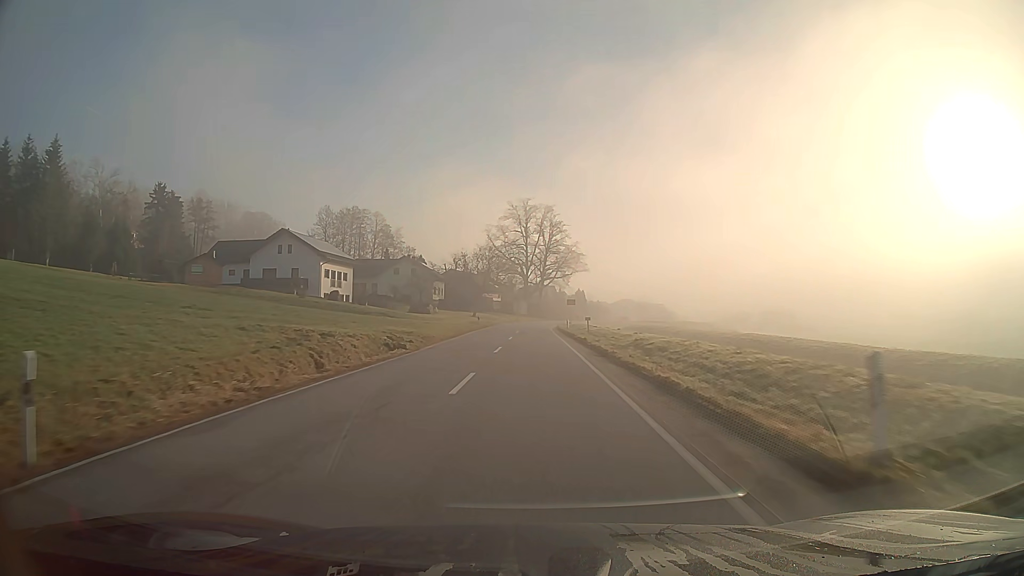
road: secondary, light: Day
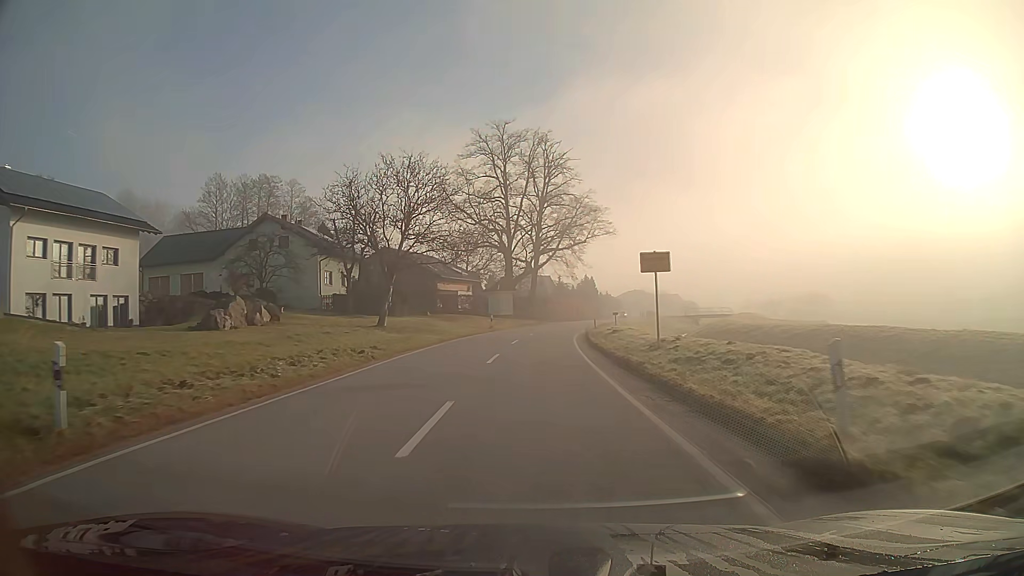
(+0.2, +52.1) m; +1°
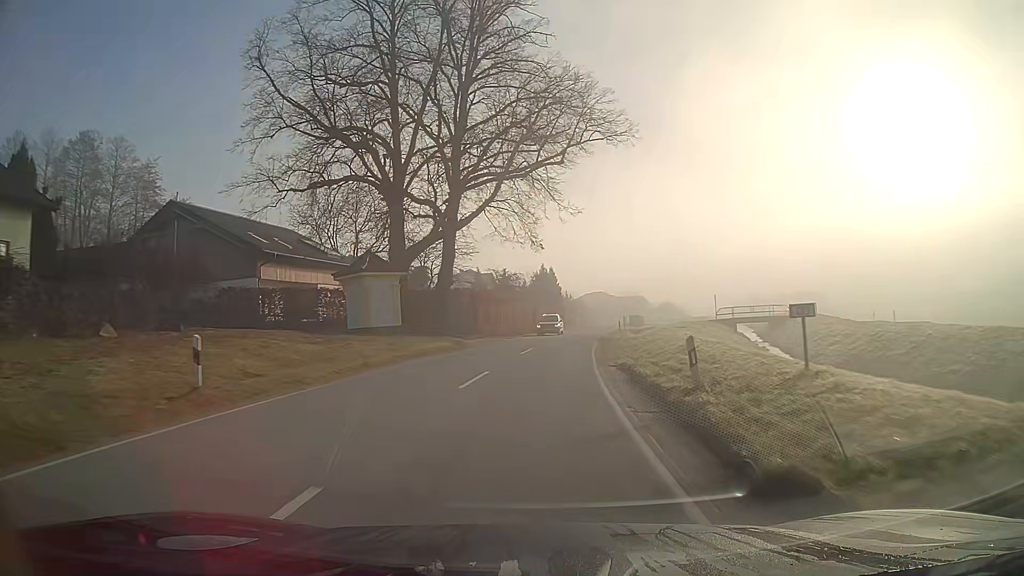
(+1.5, +40.9) m; +5°
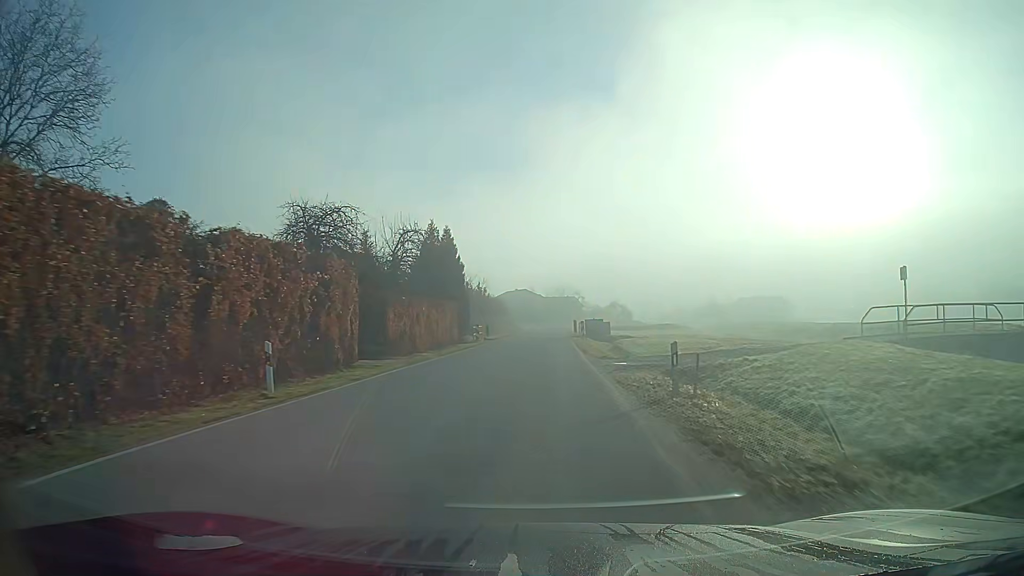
(+2.5, +42.3) m; +6°
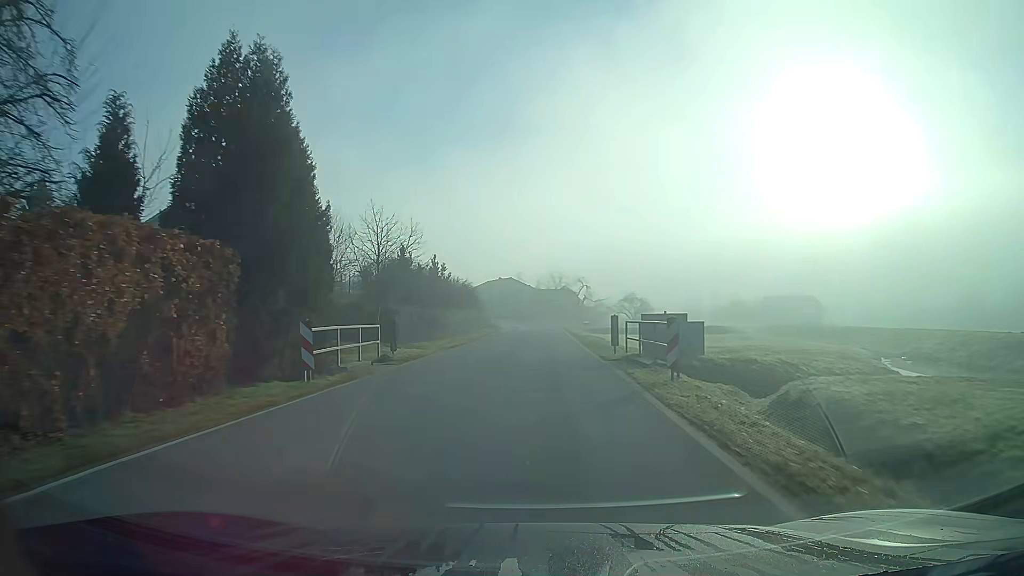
(+0.3, +33.8) m; +1°
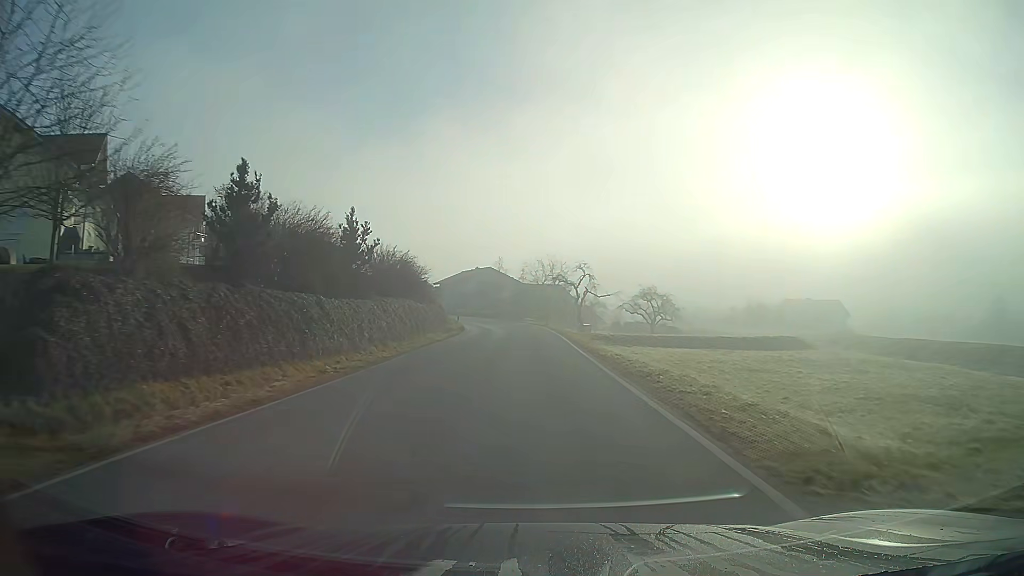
(+0.3, +24.8) m; +1°
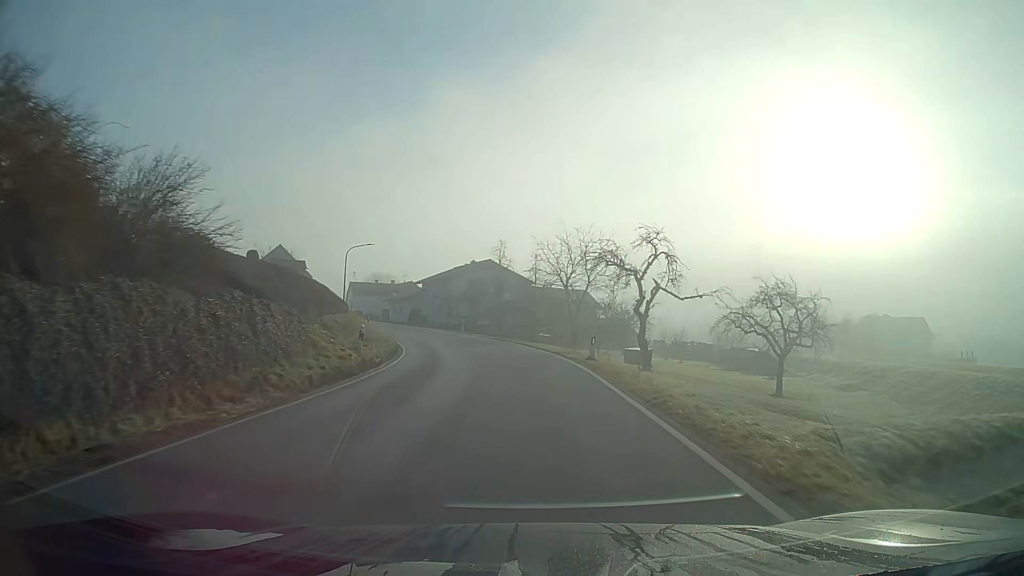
(-0.3, +33.2) m; -1°
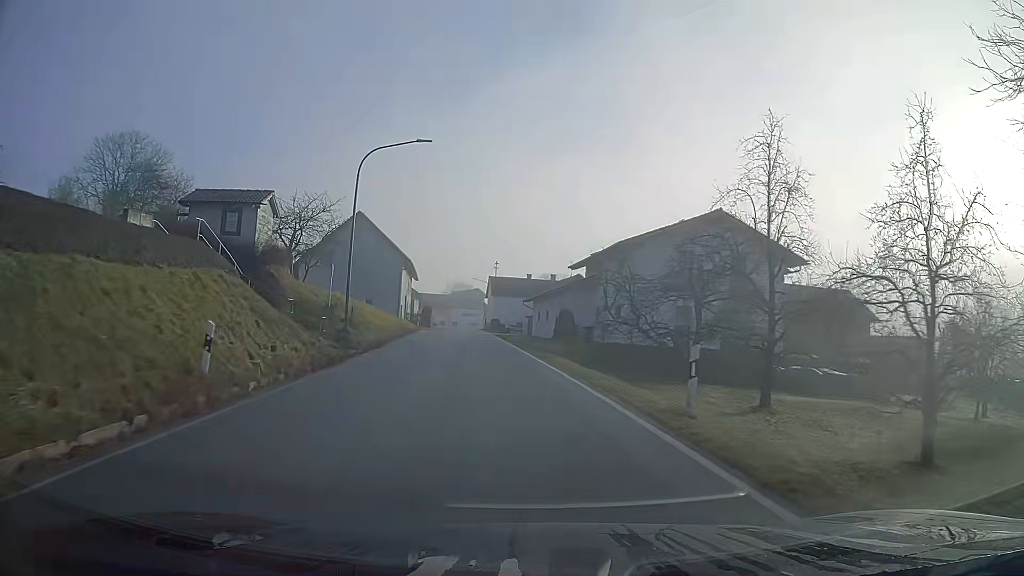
(-5.1, +41.3) m; -16°
